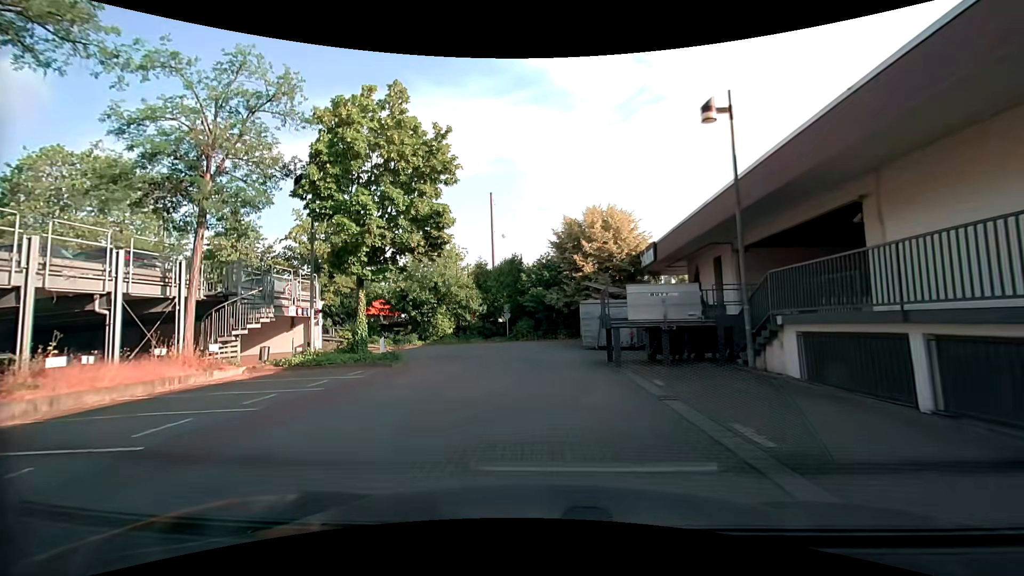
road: service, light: Day
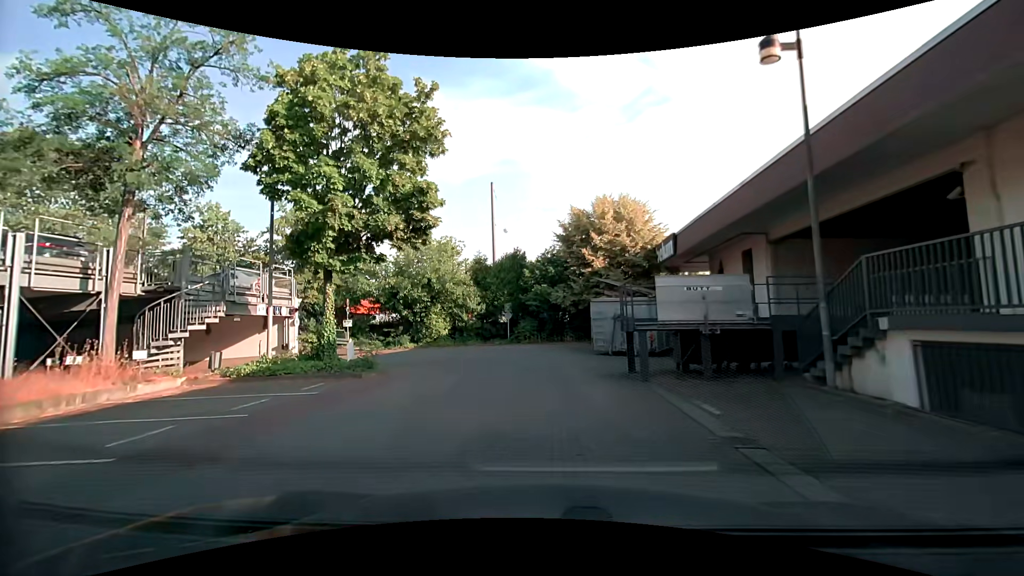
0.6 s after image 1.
(0.0, +3.1) m; 0°
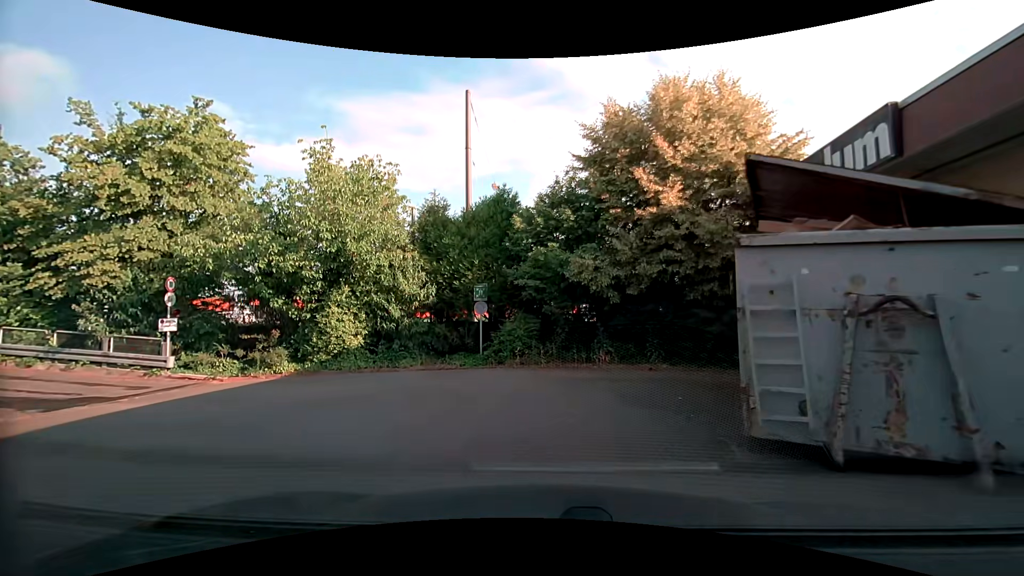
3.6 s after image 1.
(-0.1, +14.7) m; -1°
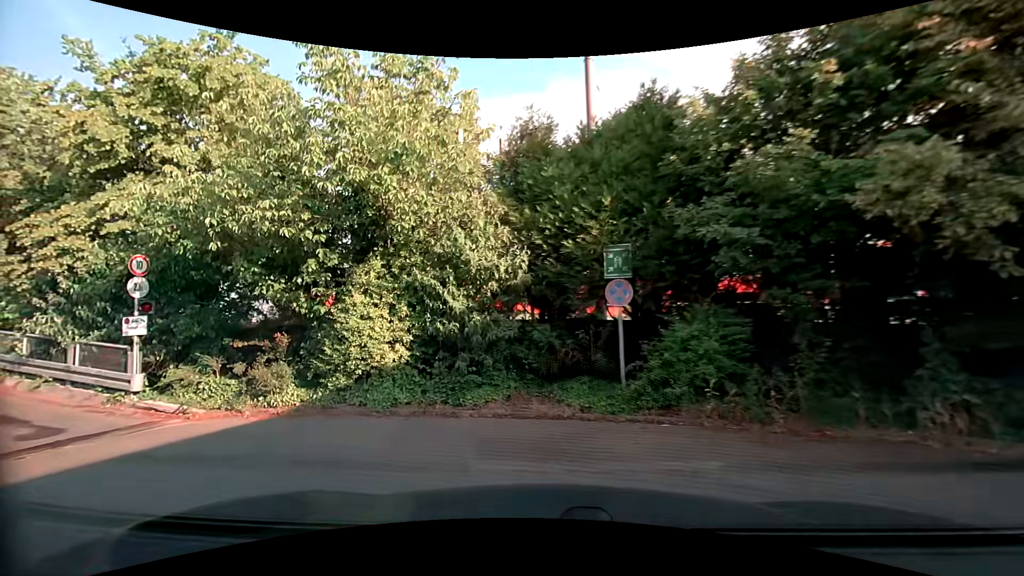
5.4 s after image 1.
(-0.5, +7.3) m; -14°
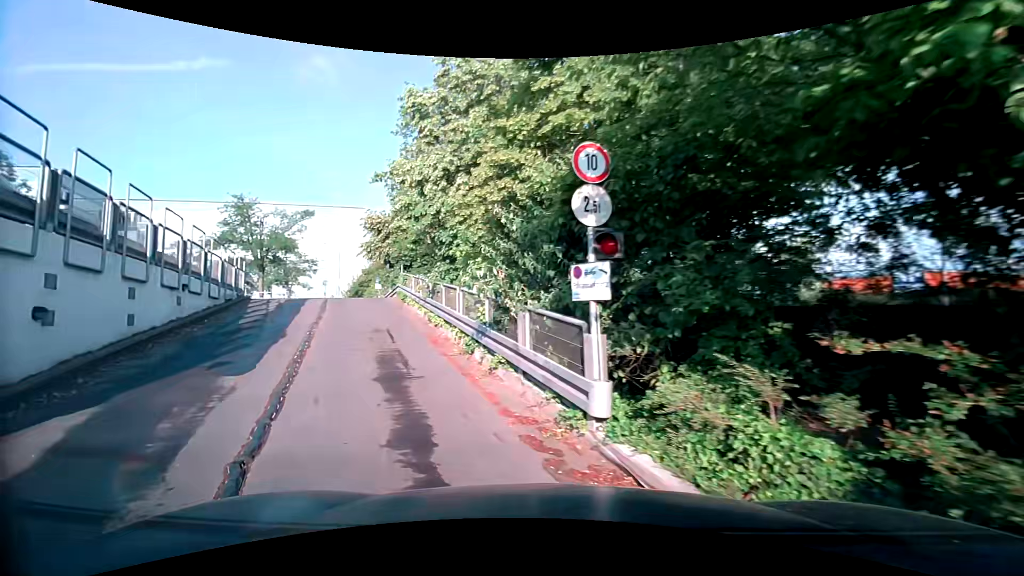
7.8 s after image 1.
(-3.2, +6.9) m; -52°
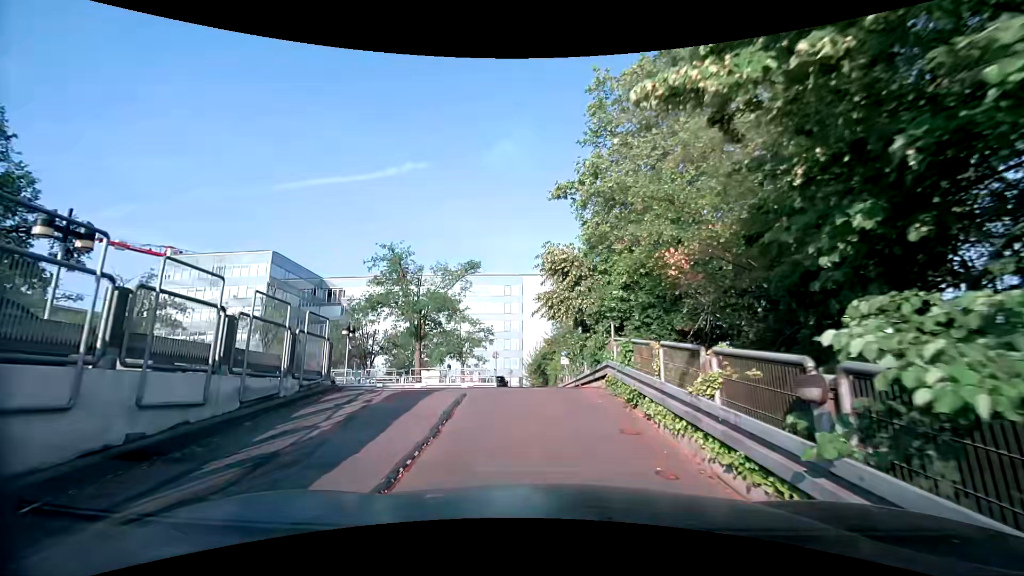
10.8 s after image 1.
(-3.3, +11.3) m; -21°
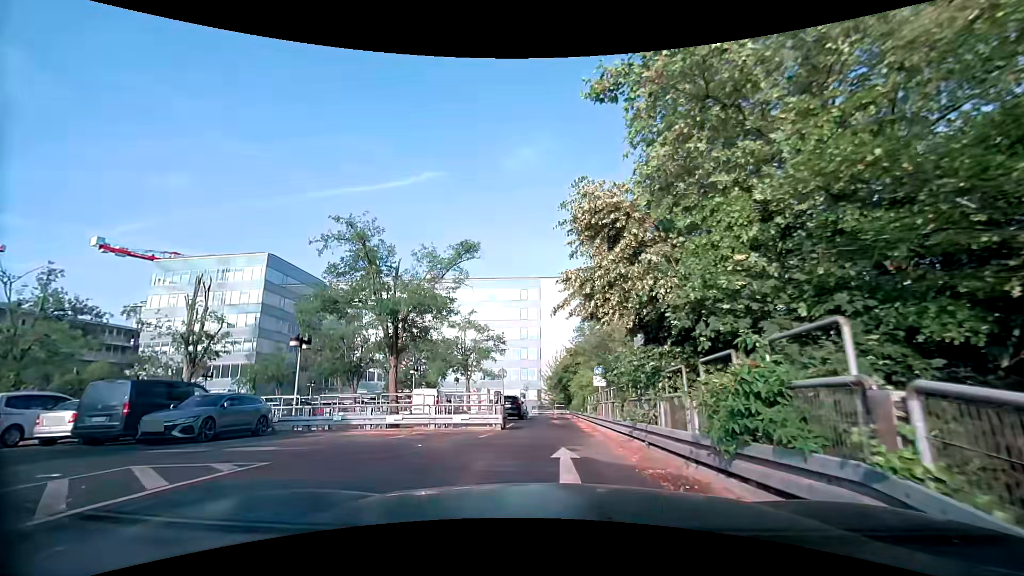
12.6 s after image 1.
(-0.3, +8.3) m; -2°
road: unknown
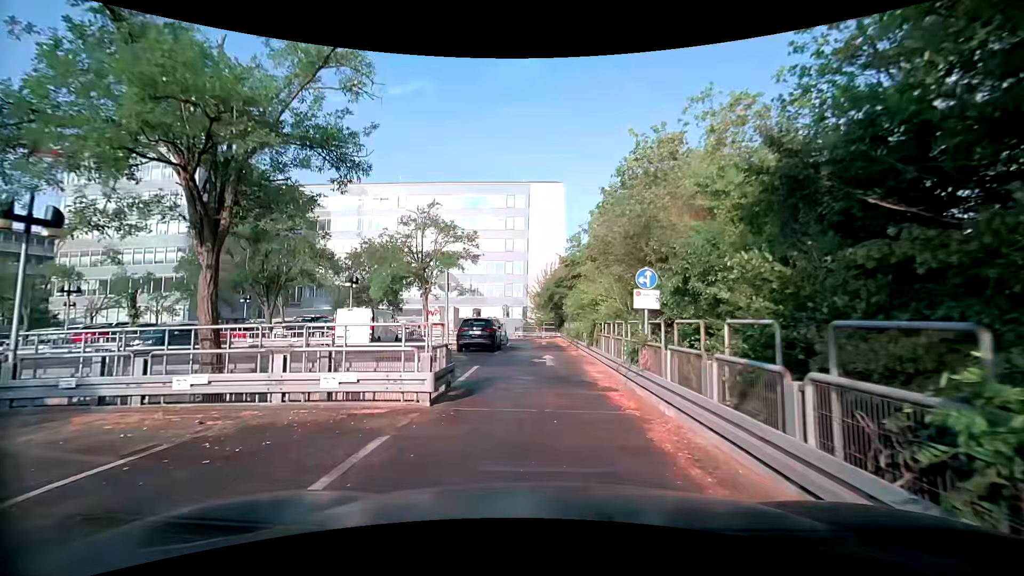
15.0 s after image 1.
(-0.1, +11.0) m; +3°
